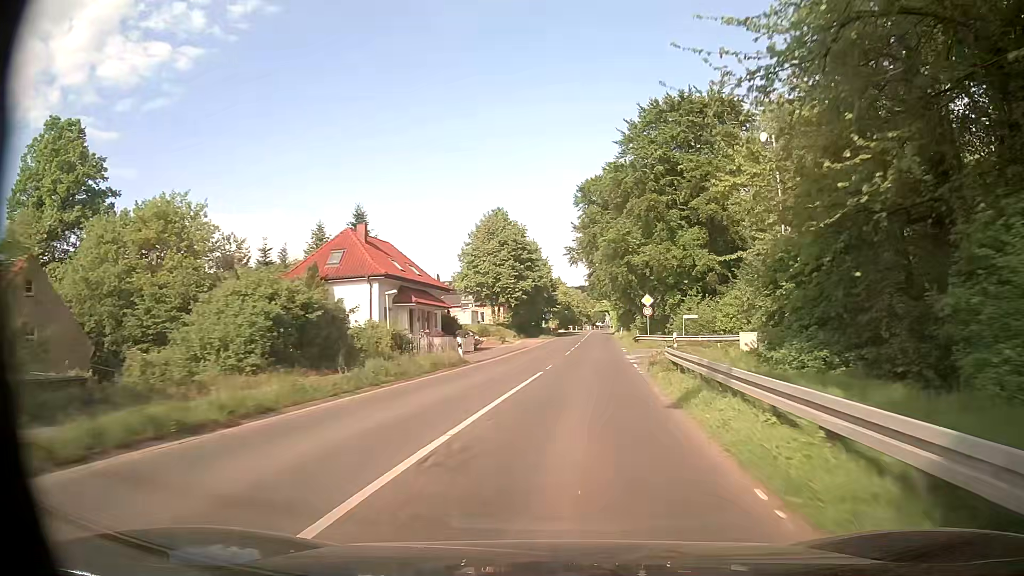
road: secondary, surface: asphalt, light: Day
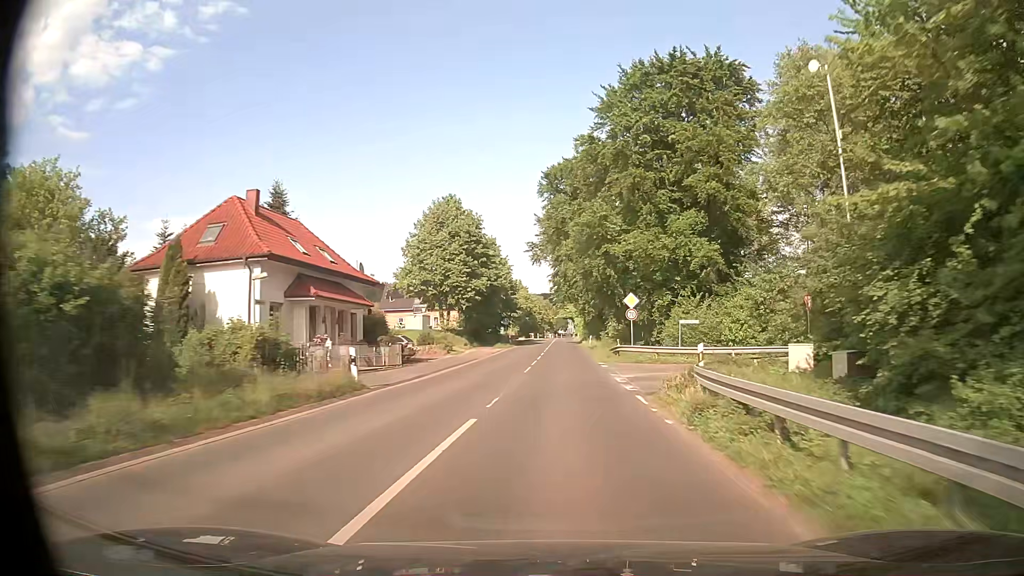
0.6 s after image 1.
(+0.3, +10.5) m; +3°
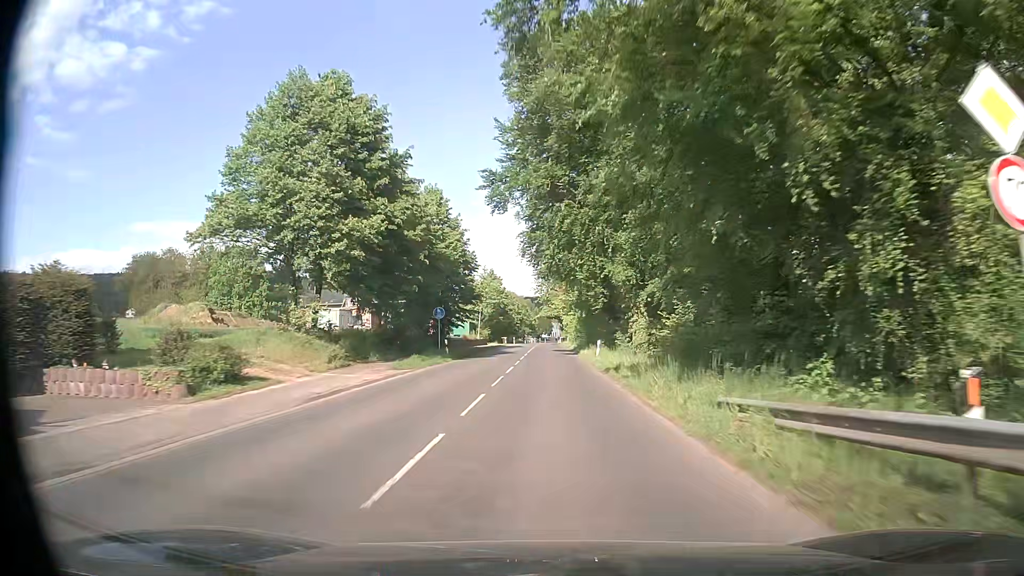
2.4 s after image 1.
(+0.9, +32.2) m; +2°
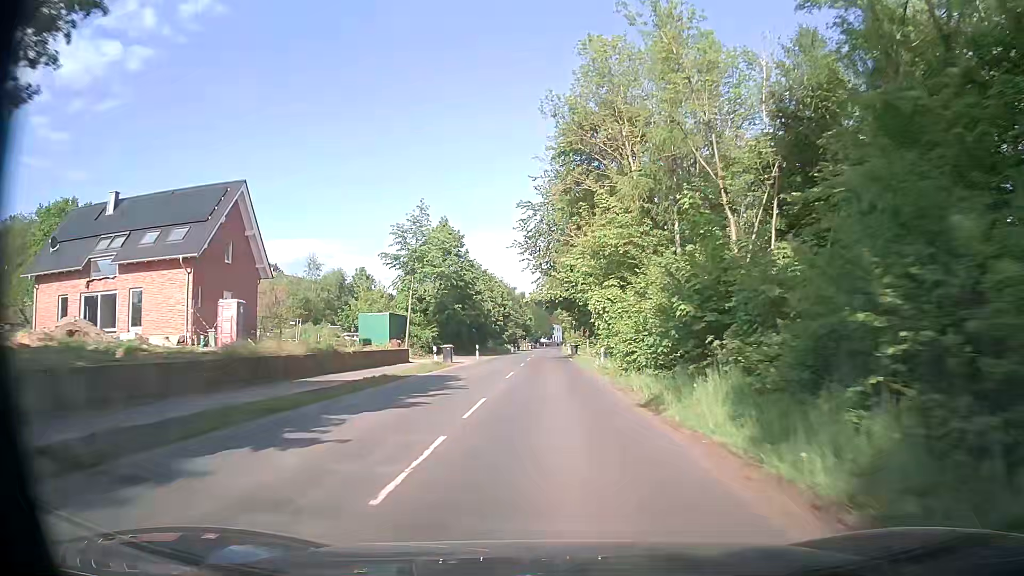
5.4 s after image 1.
(-0.3, +54.2) m; -1°
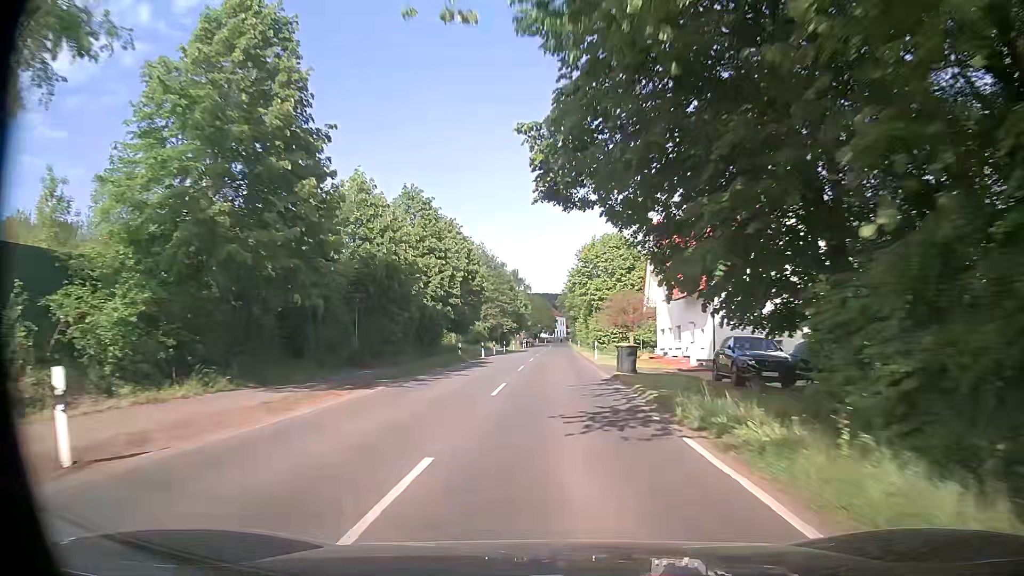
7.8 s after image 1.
(0.0, +44.3) m; 0°
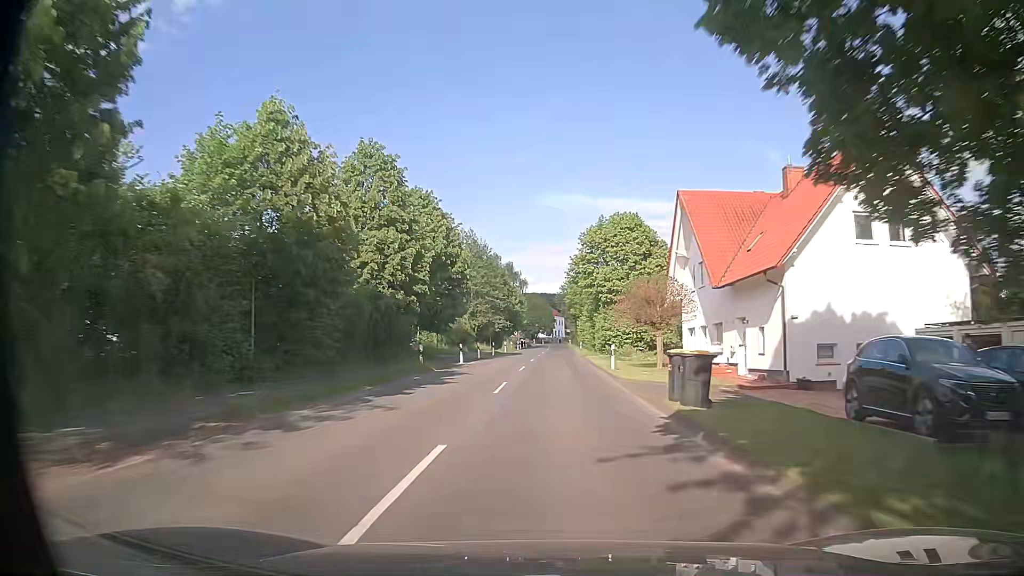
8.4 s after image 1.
(-0.1, +11.3) m; 0°
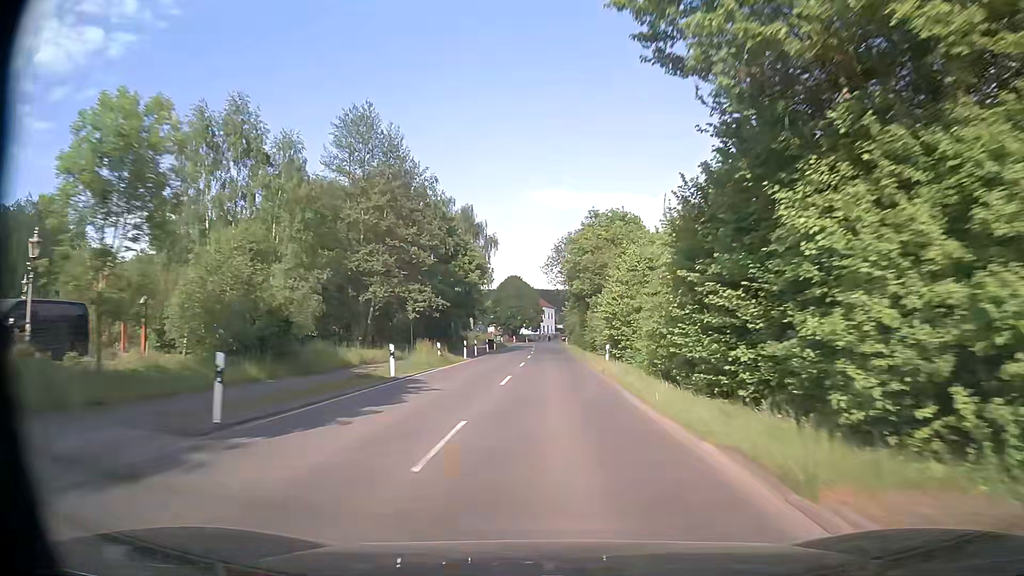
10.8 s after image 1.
(+0.5, +46.0) m; +1°
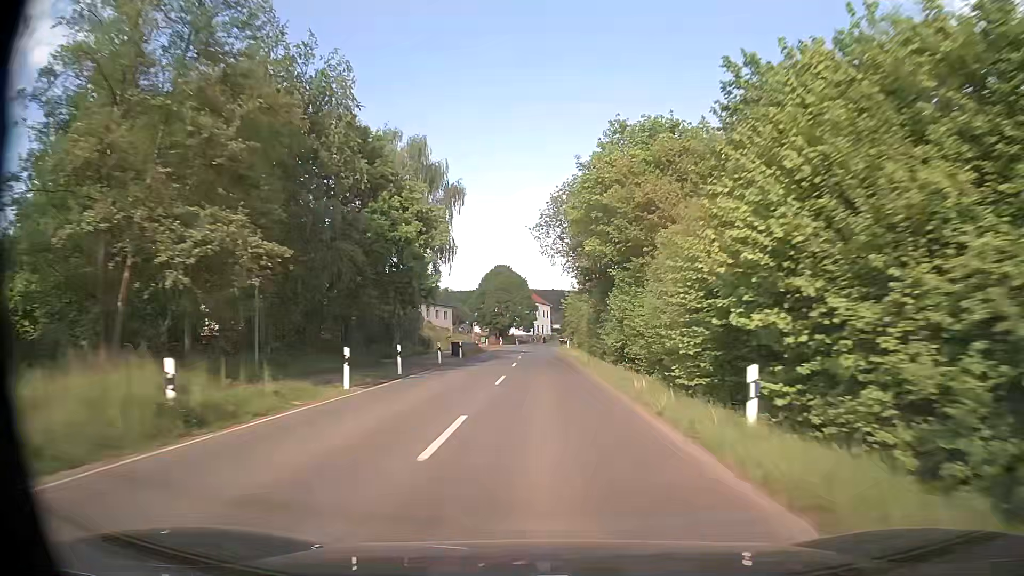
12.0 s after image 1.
(+0.2, +23.5) m; +1°
(0, +10) (0, +20) (0, +30) (0, +40) (-1, +50) (-1, +60) (-1, +70) (-1, +80) (-1, +90) (-1, +100) m
